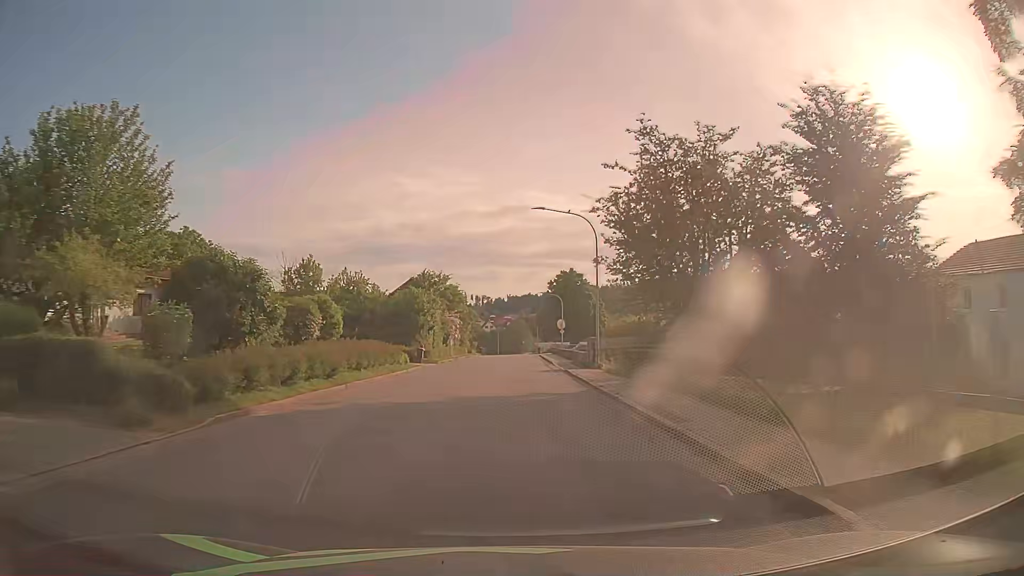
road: tertiary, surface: asphalt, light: Day
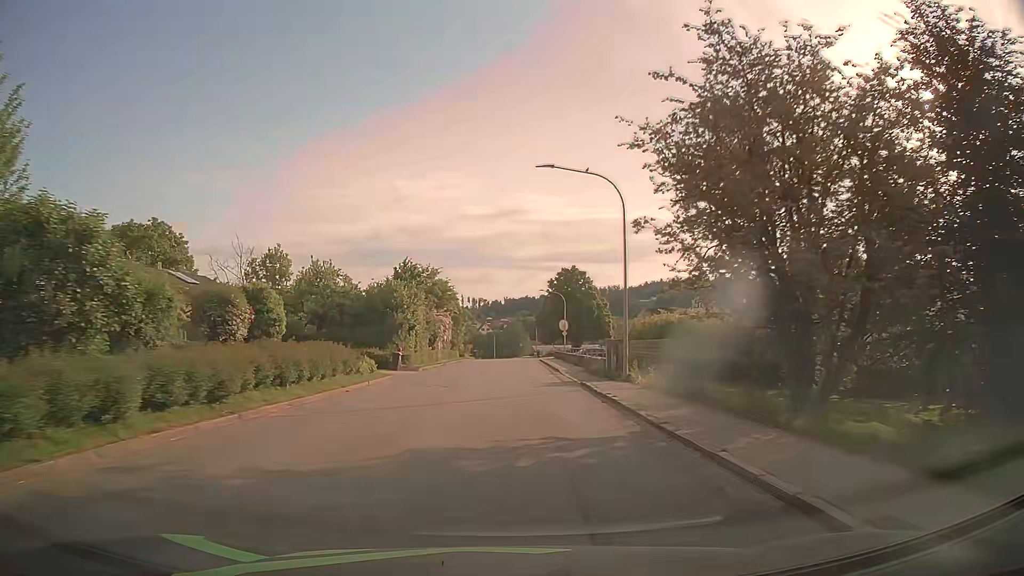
(+0.1, +7.9) m; +1°
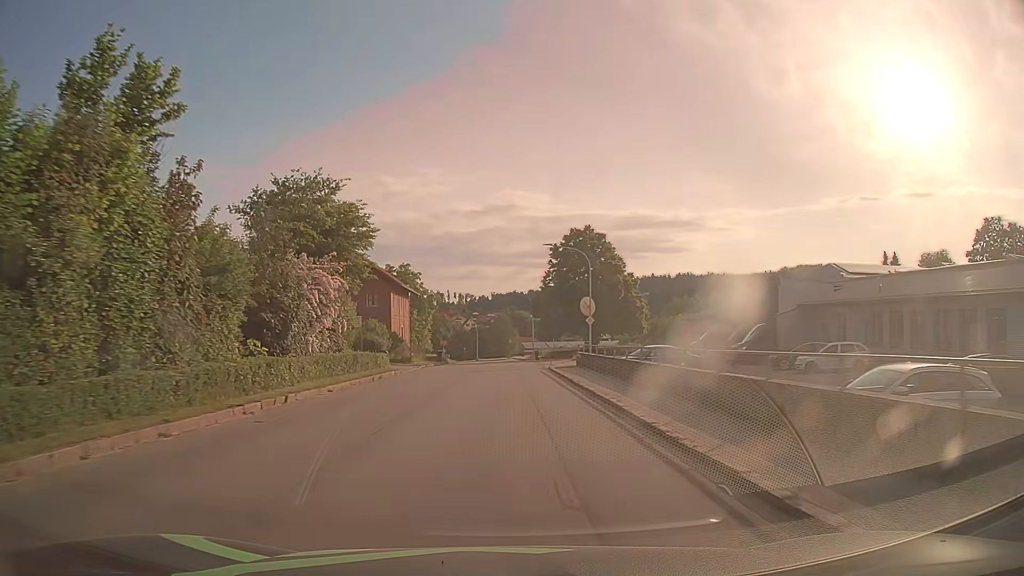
(+0.4, +31.6) m; +1°
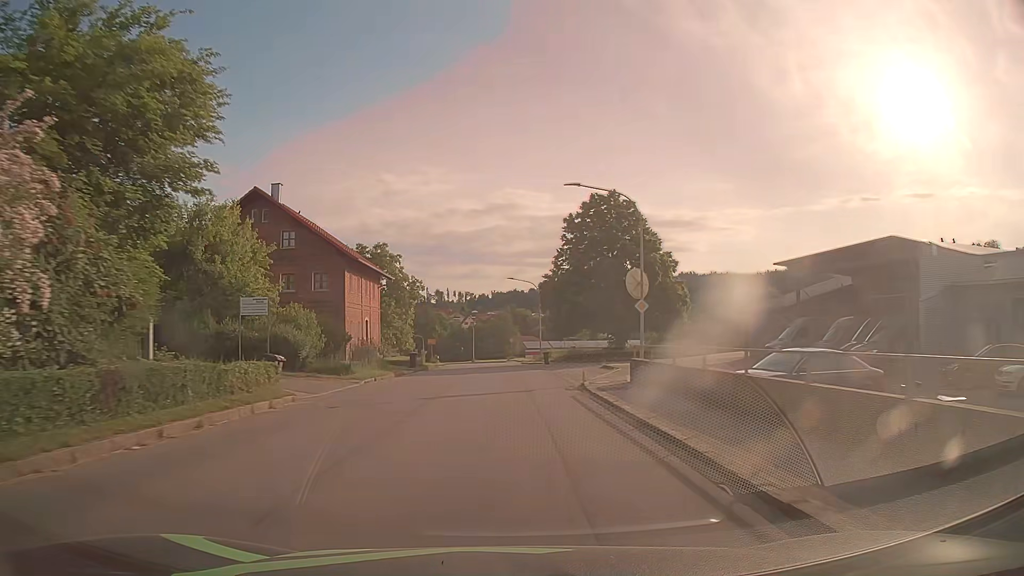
(0.0, +15.9) m; 0°
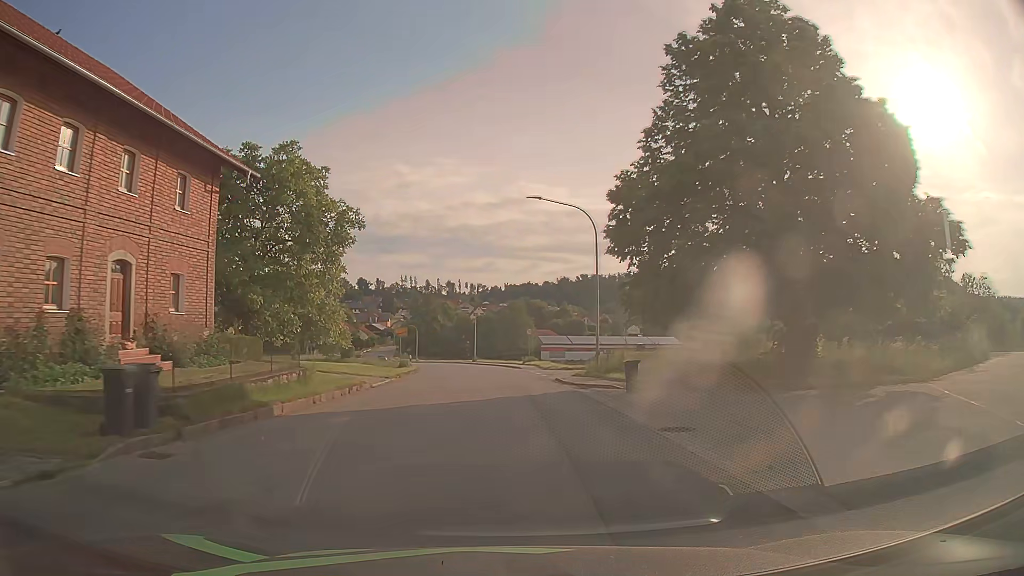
(-0.2, +31.8) m; -1°
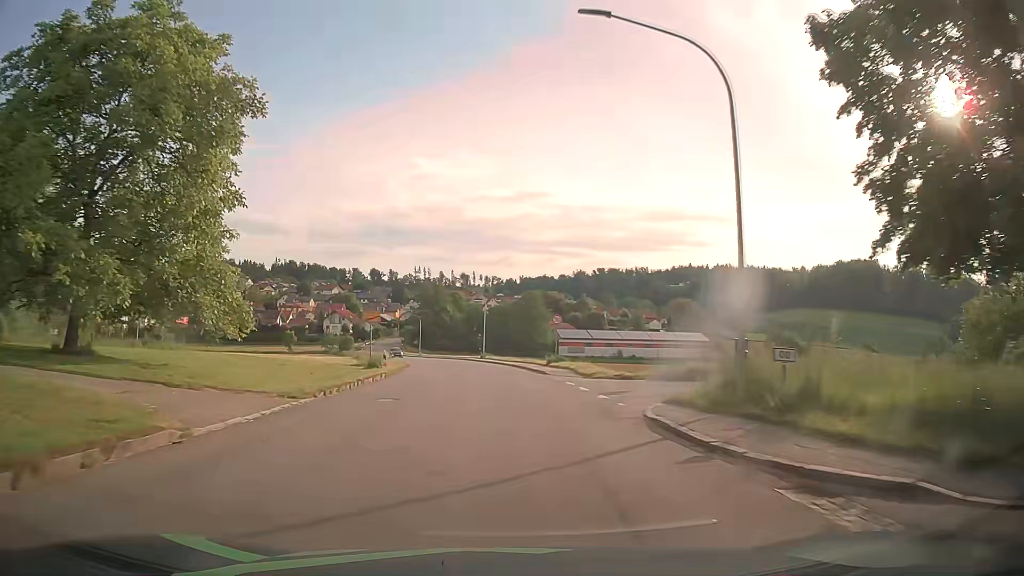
(-0.1, +16.0) m; -1°
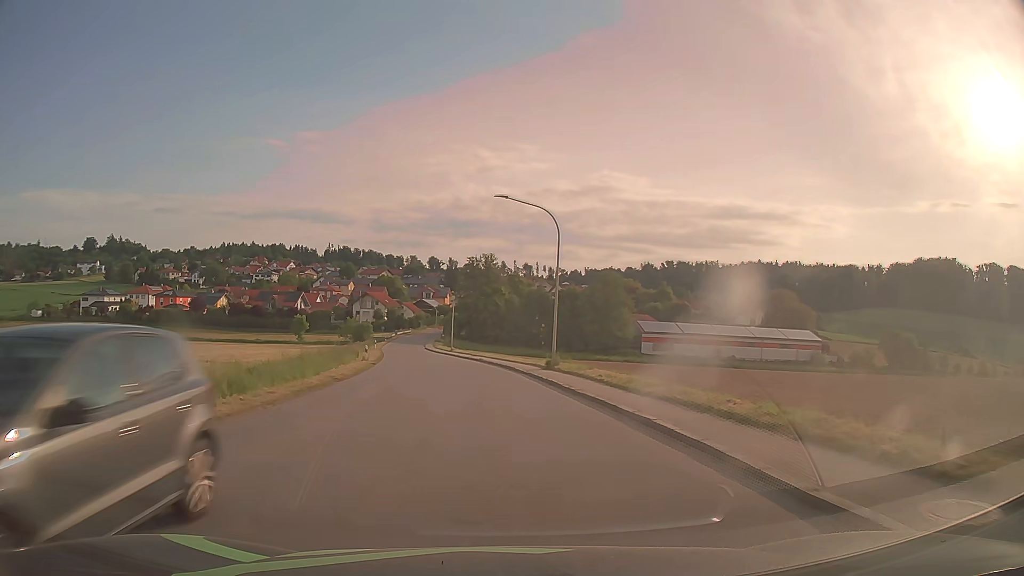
(-1.6, +40.2) m; -5°
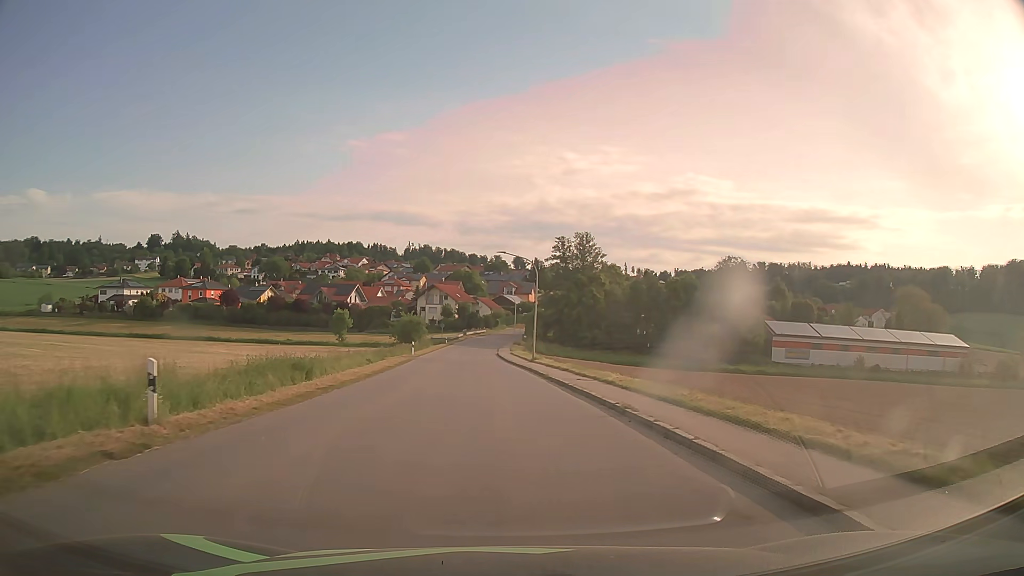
(-2.1, +31.8) m; -7°
(0, +10) (0, +20) (-1, +30) (-1, +40) (-2, +50) (-2, +60) (-3, +70) (-3, +80) (-3, +90) (-3, +100) m
